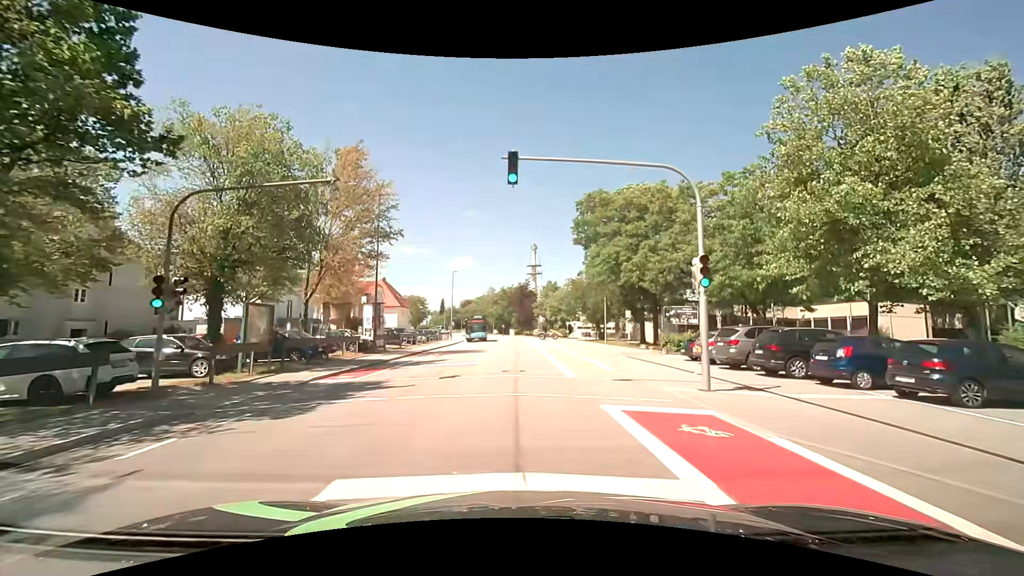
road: tertiary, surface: asphalt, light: Day
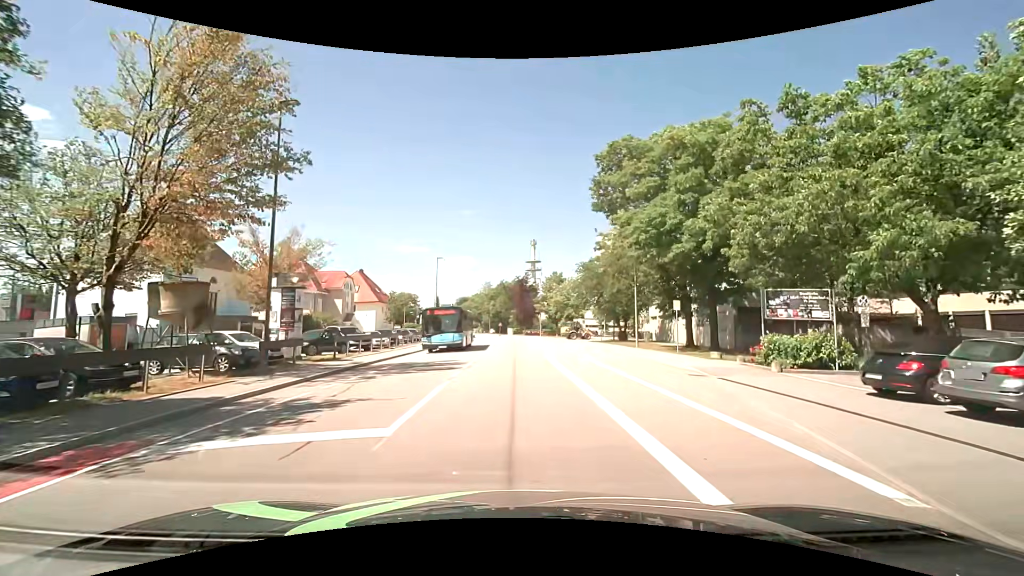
(0.0, +13.5) m; -1°
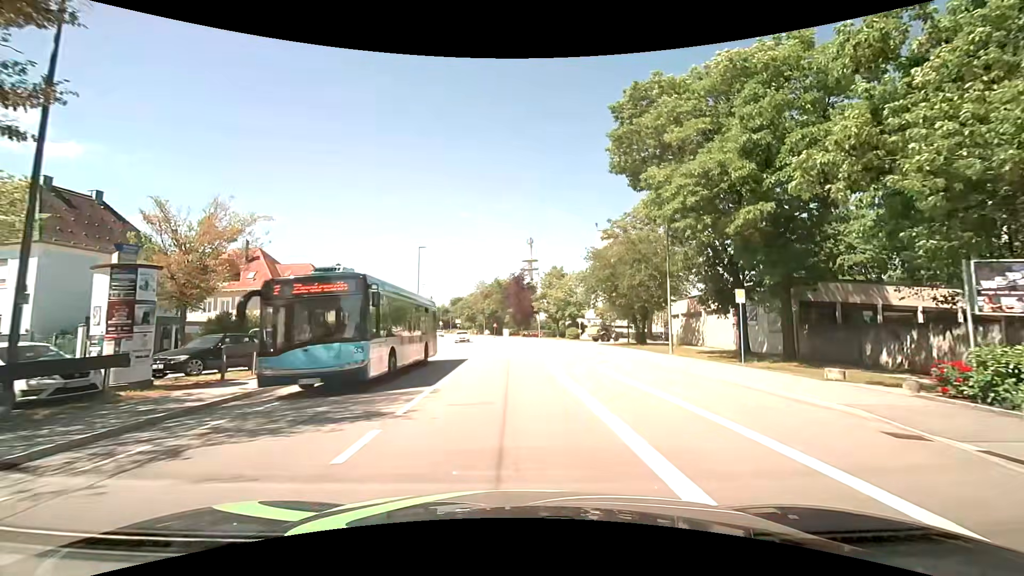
(+0.1, +9.0) m; +1°
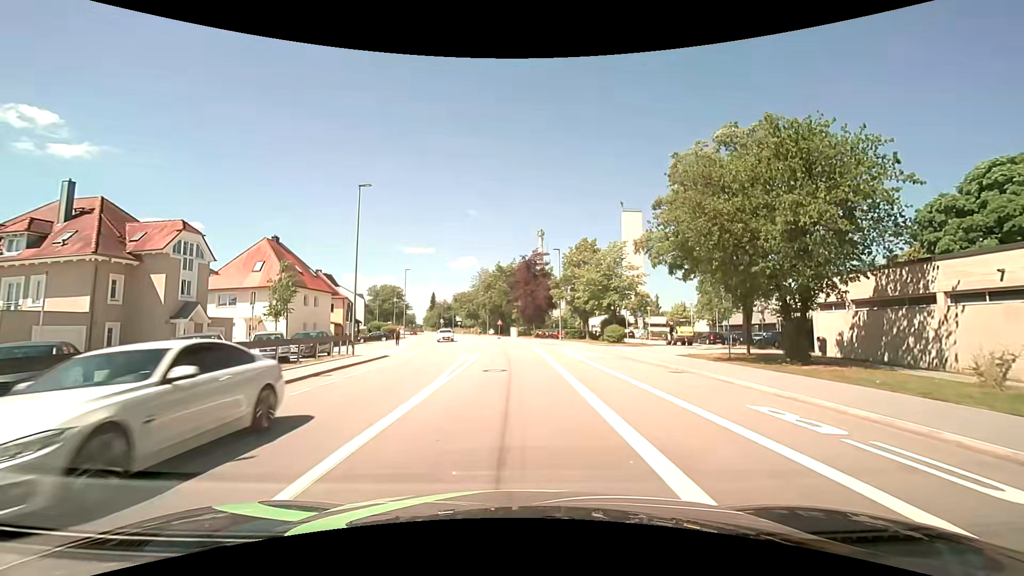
(-0.3, +22.6) m; -2°
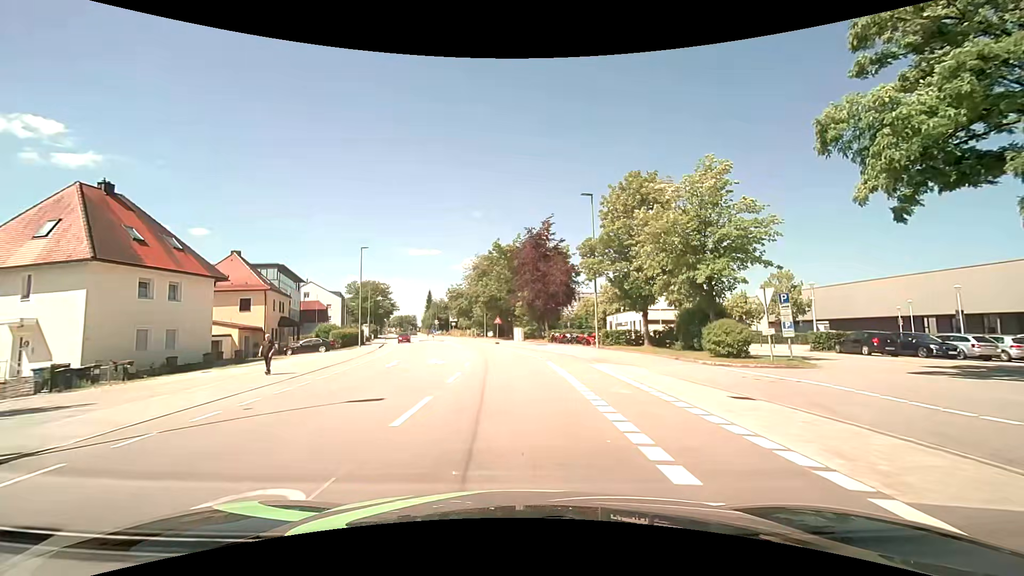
(+0.1, +22.5) m; +1°
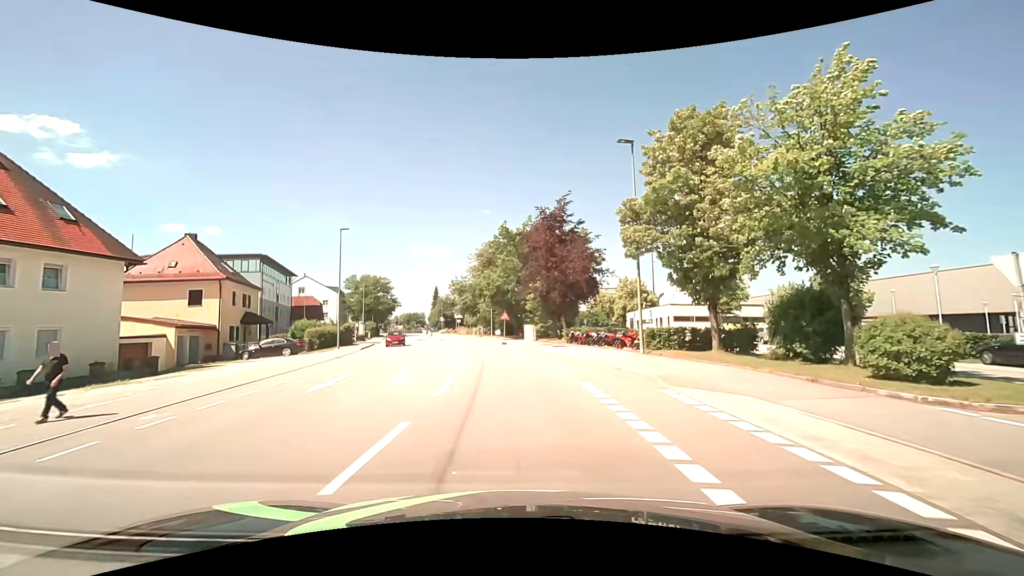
(-0.2, +9.0) m; -2°
